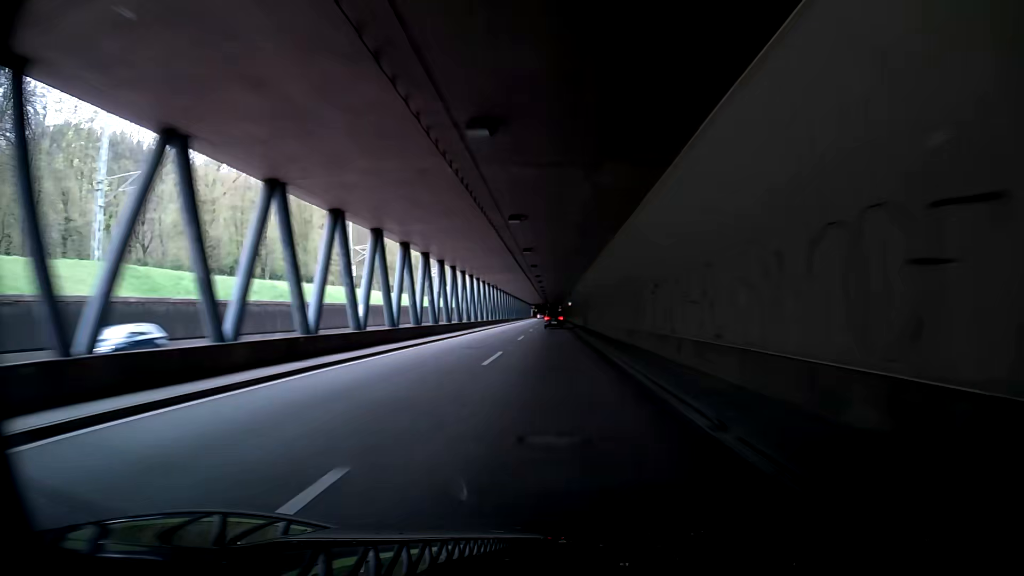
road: trunk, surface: asphalt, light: Day
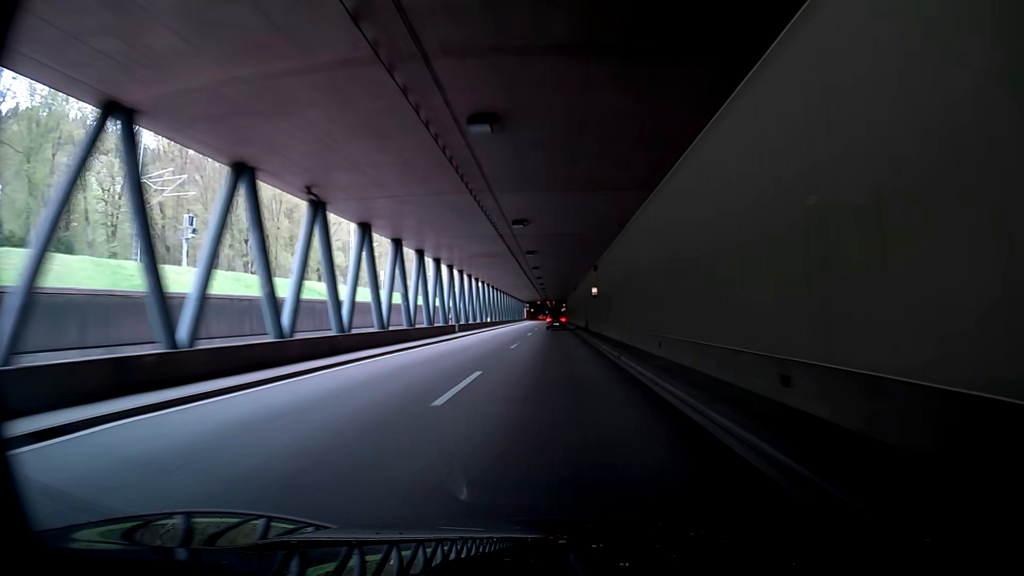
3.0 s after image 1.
(-1.4, +61.7) m; -2°
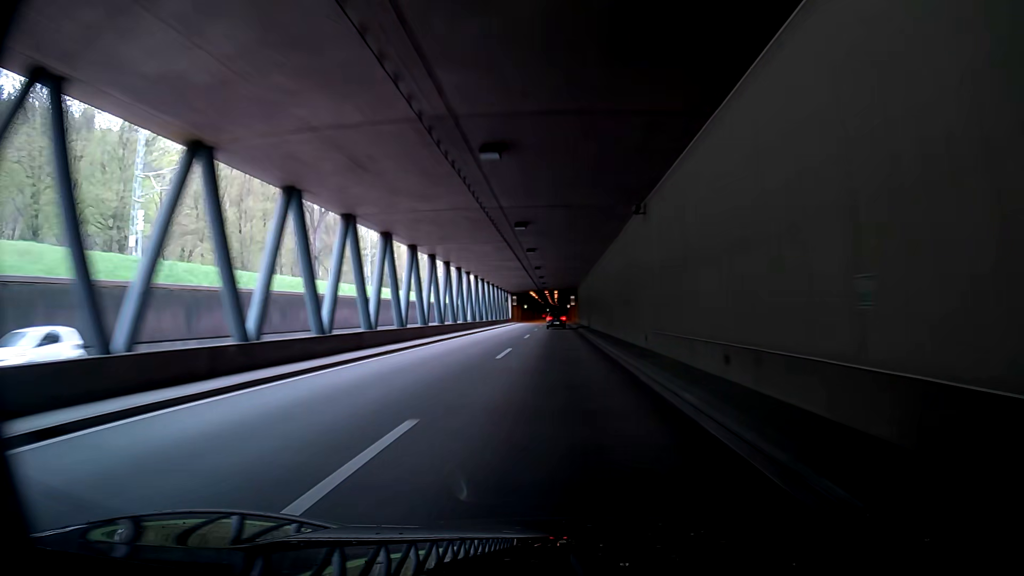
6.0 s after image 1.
(+0.8, +61.8) m; 0°
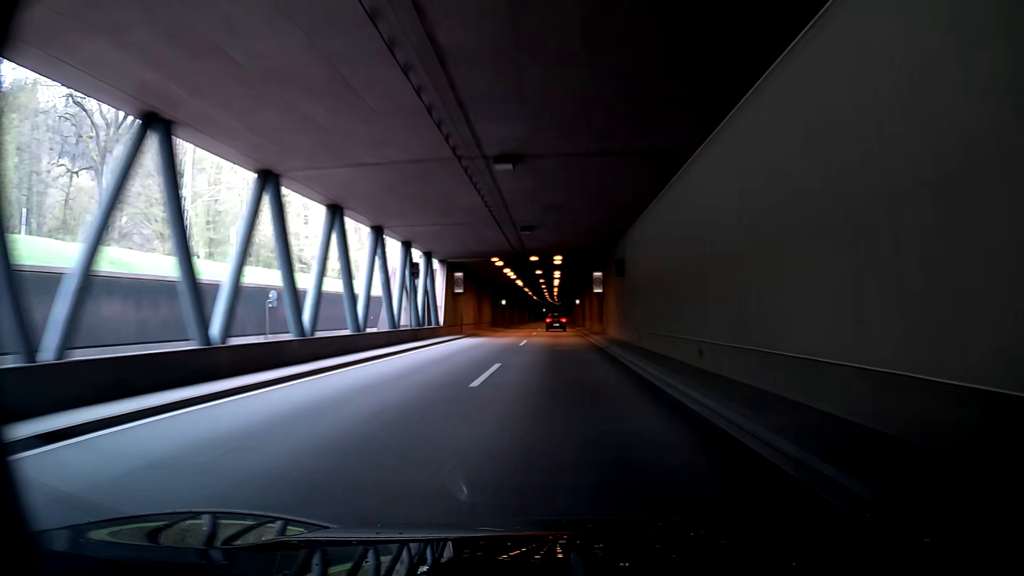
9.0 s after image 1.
(-0.5, +61.8) m; -2°
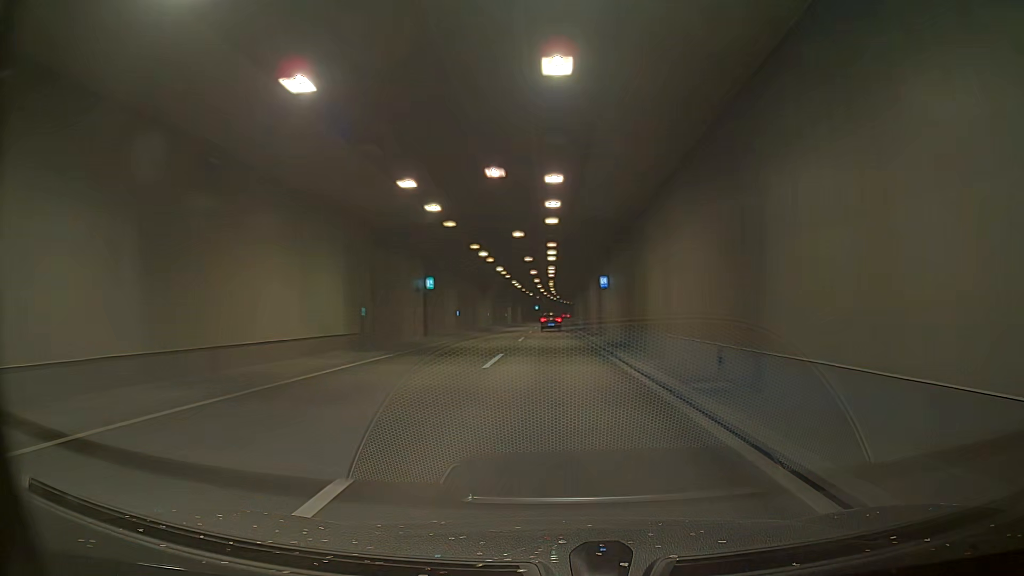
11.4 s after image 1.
(+0.6, +49.5) m; +1°
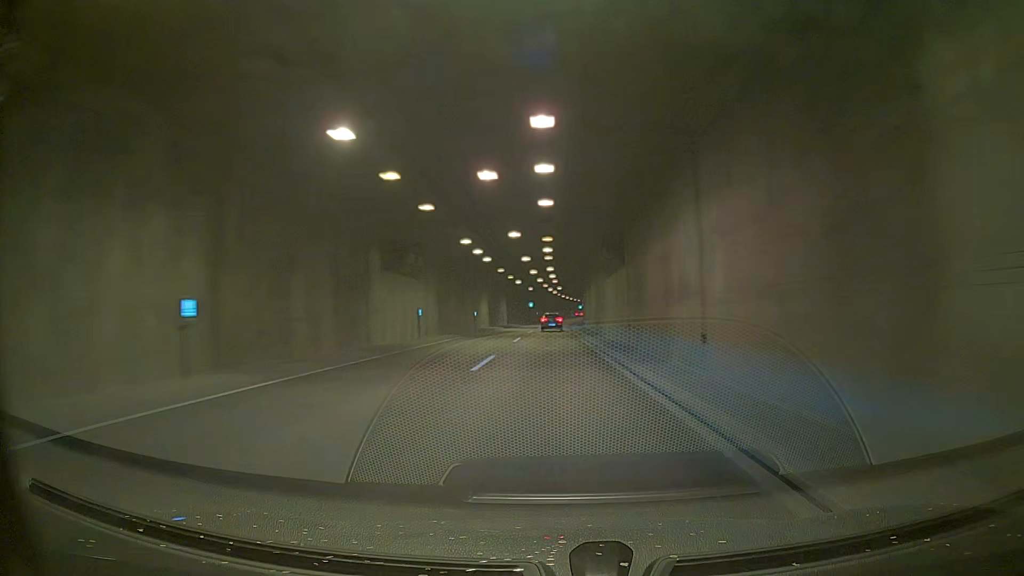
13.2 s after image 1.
(-0.1, +37.1) m; -1°
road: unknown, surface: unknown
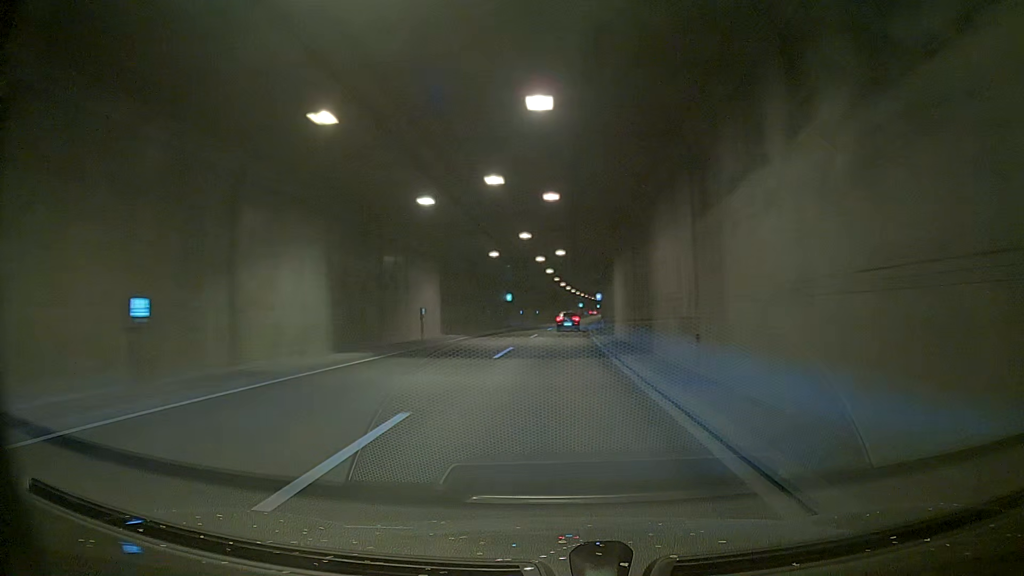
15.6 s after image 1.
(+1.2, +49.3) m; +4°
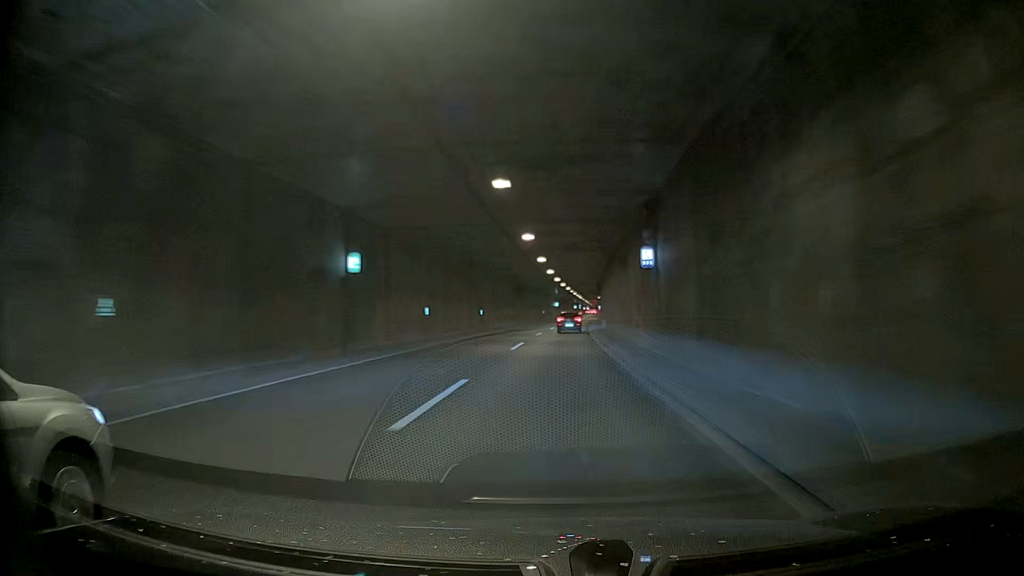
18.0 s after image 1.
(0.0, +49.2) m; 0°
